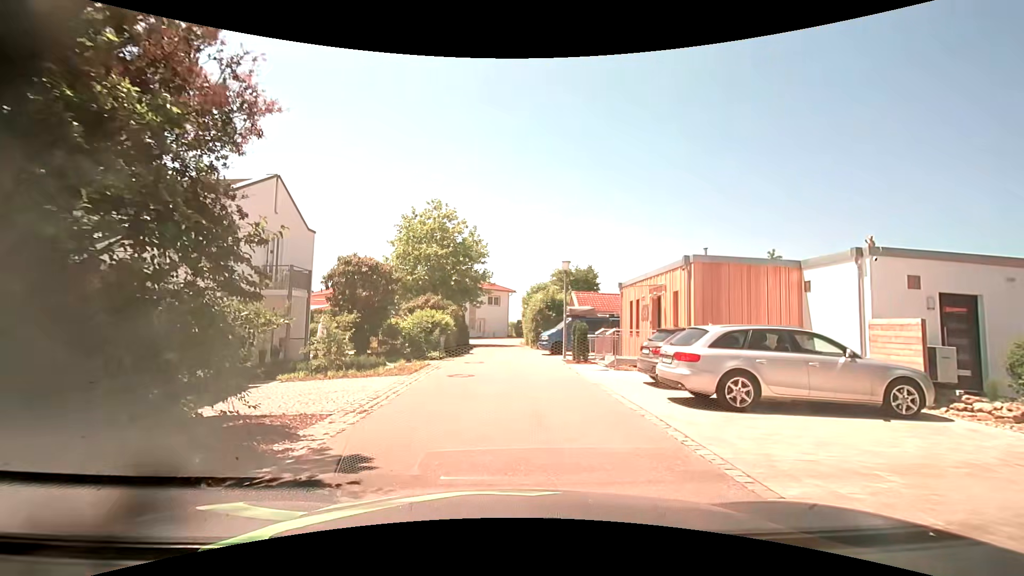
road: residential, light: Day
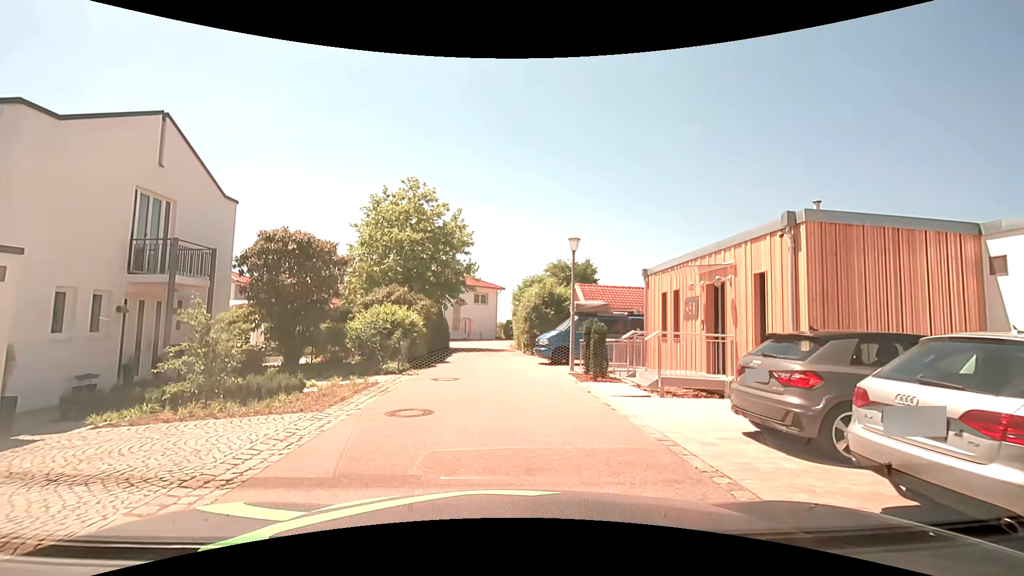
(0.0, +5.8) m; +1°
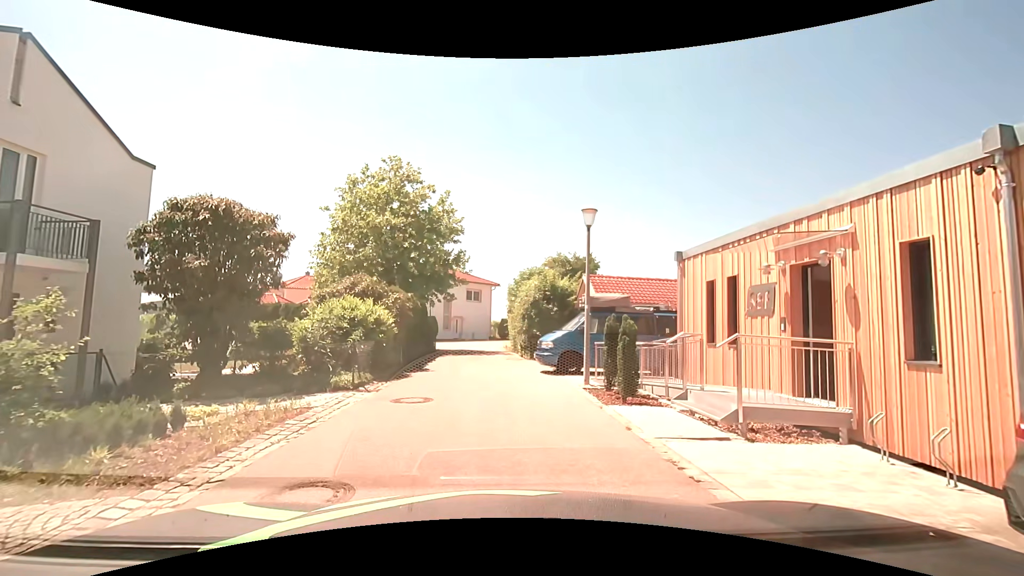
(0.0, +3.9) m; 0°
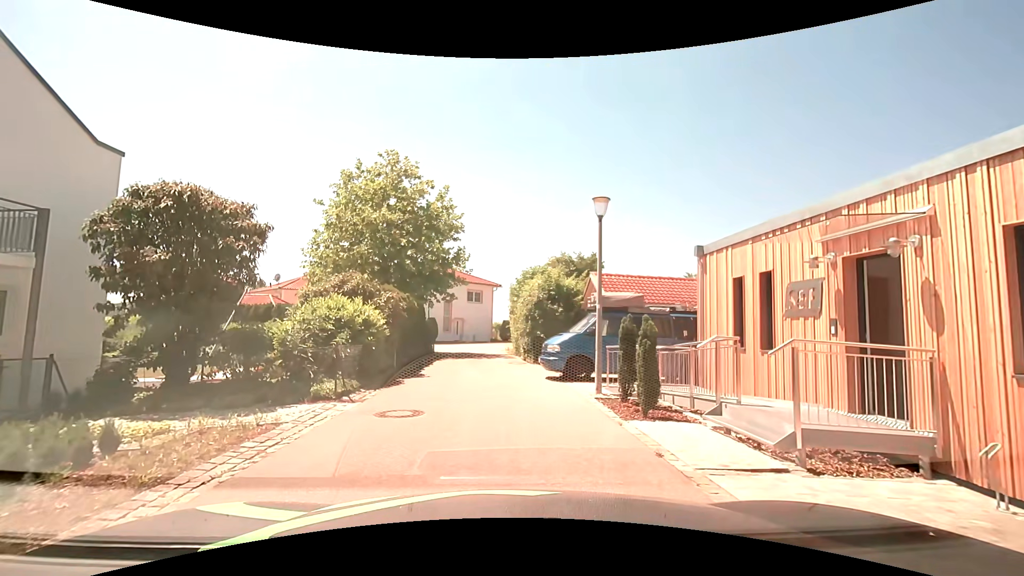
(0.0, +1.3) m; +1°
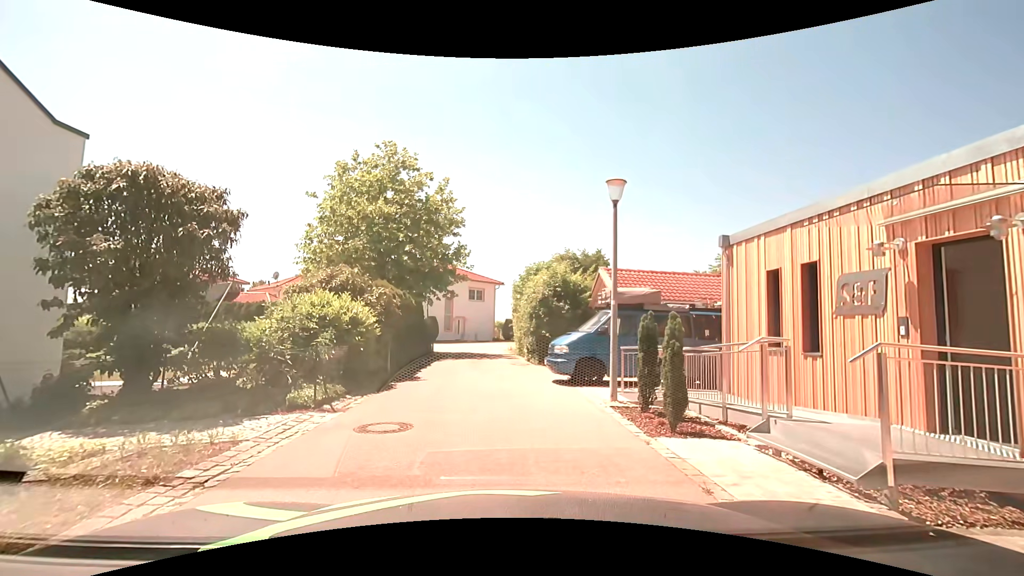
(0.0, +1.2) m; -1°
